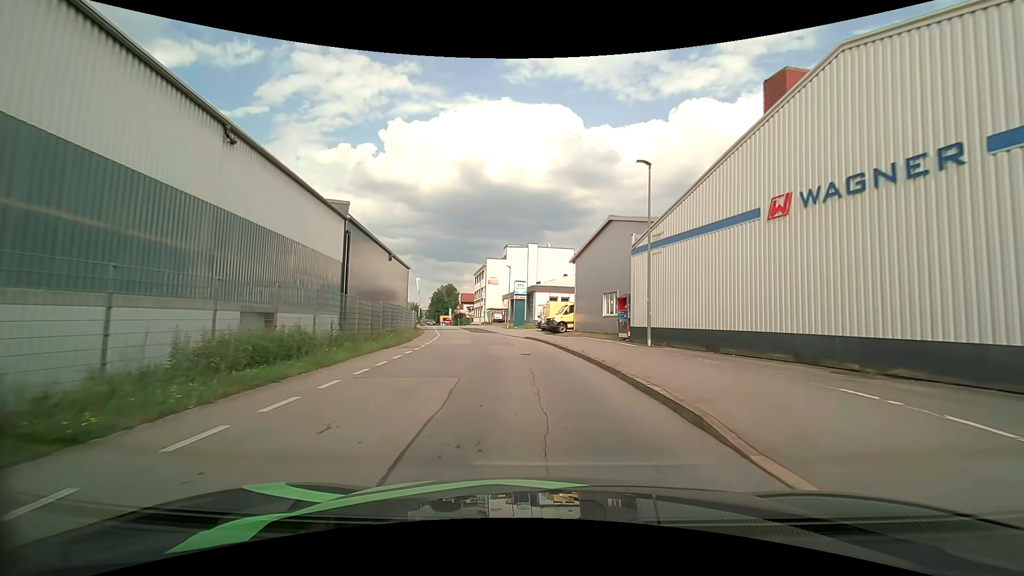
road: residential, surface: asphalt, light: Day
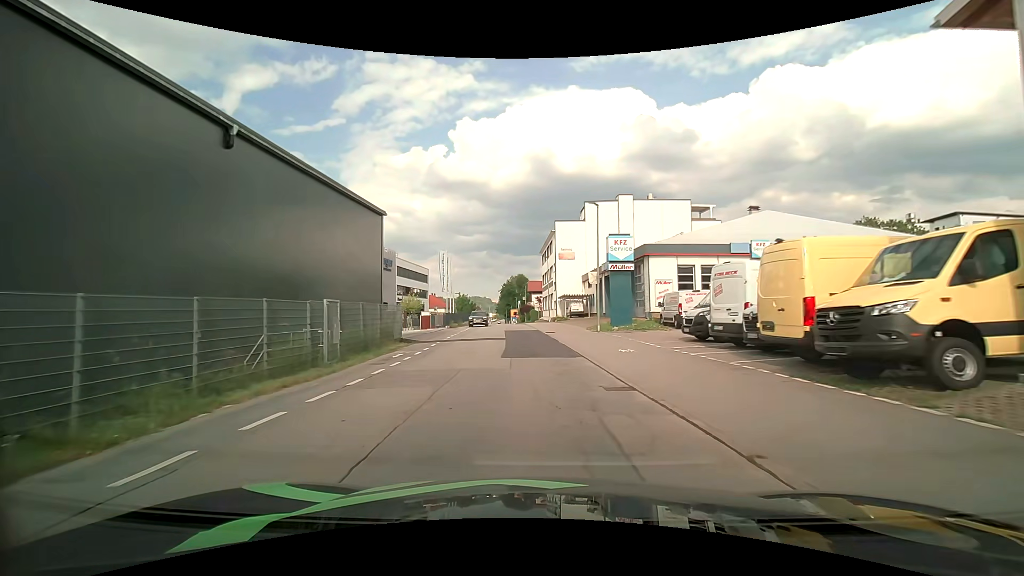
(-2.0, +31.8) m; -8°
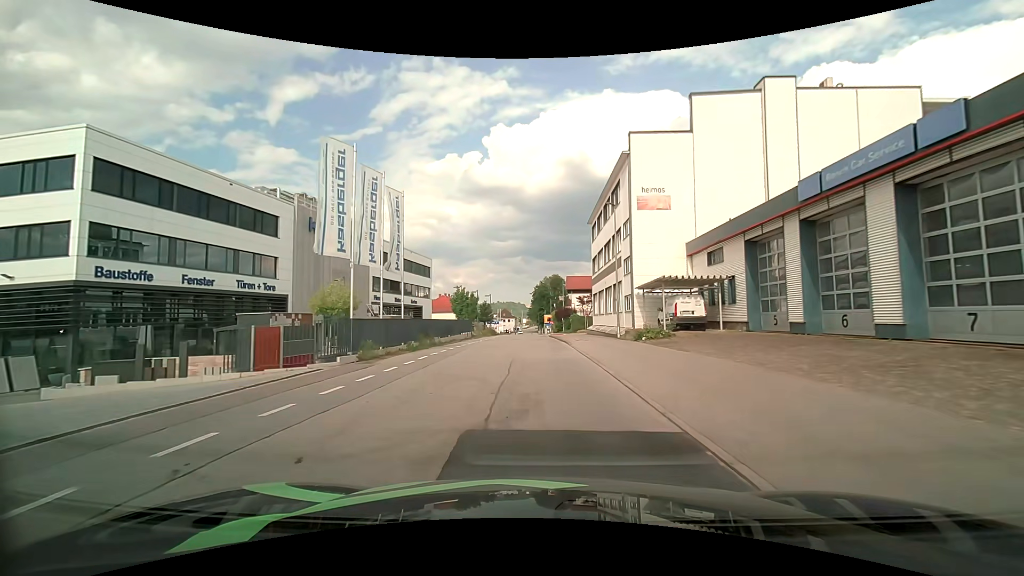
(-1.4, +31.7) m; -4°
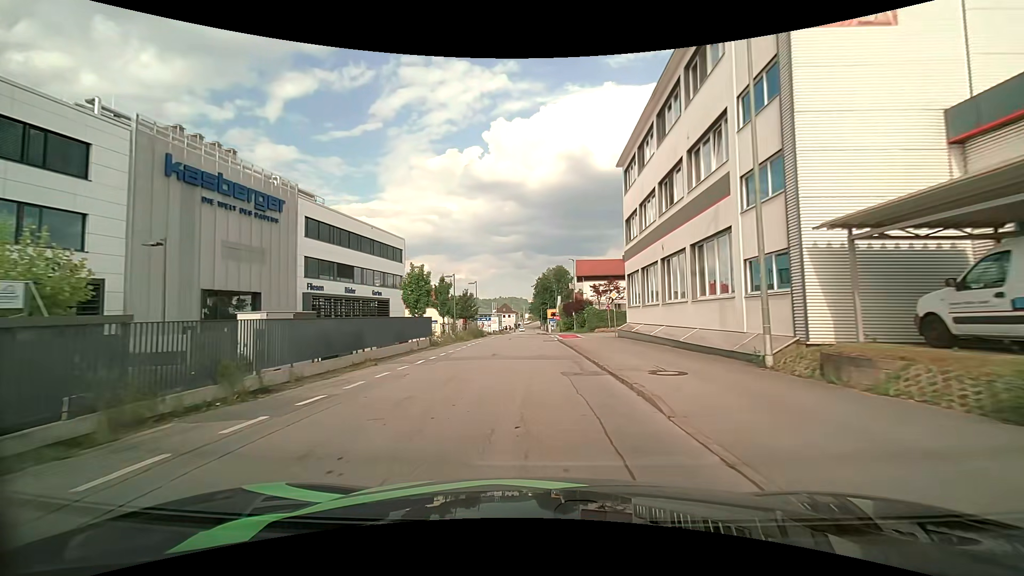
(-0.2, +19.0) m; 0°
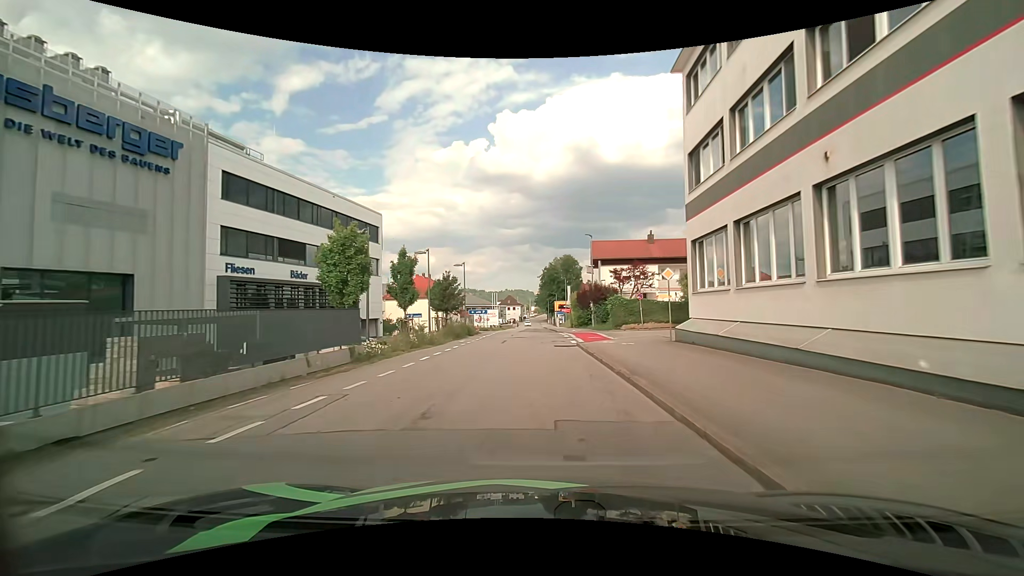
(-0.2, +12.7) m; -1°
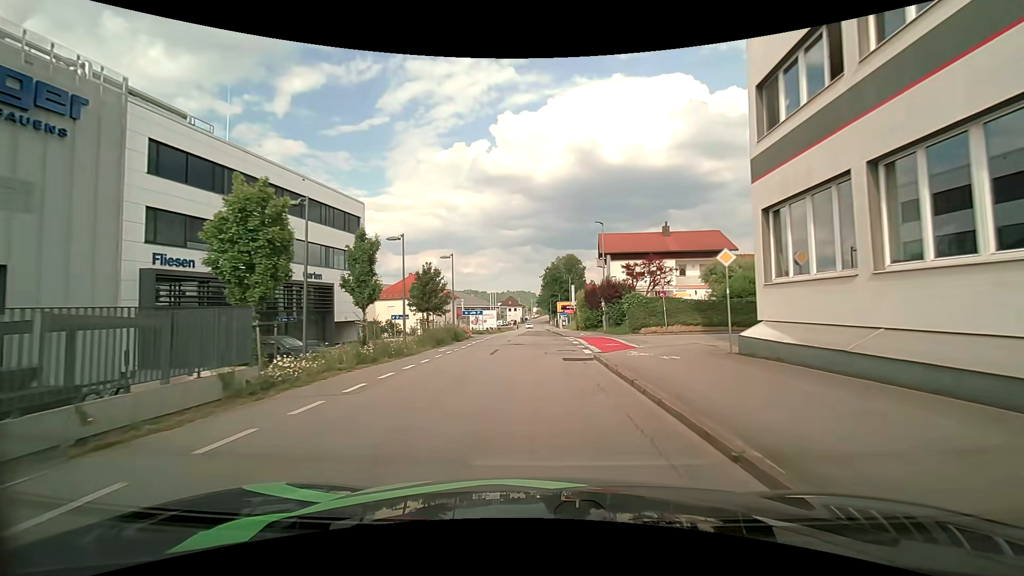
(0.0, +6.4) m; -1°
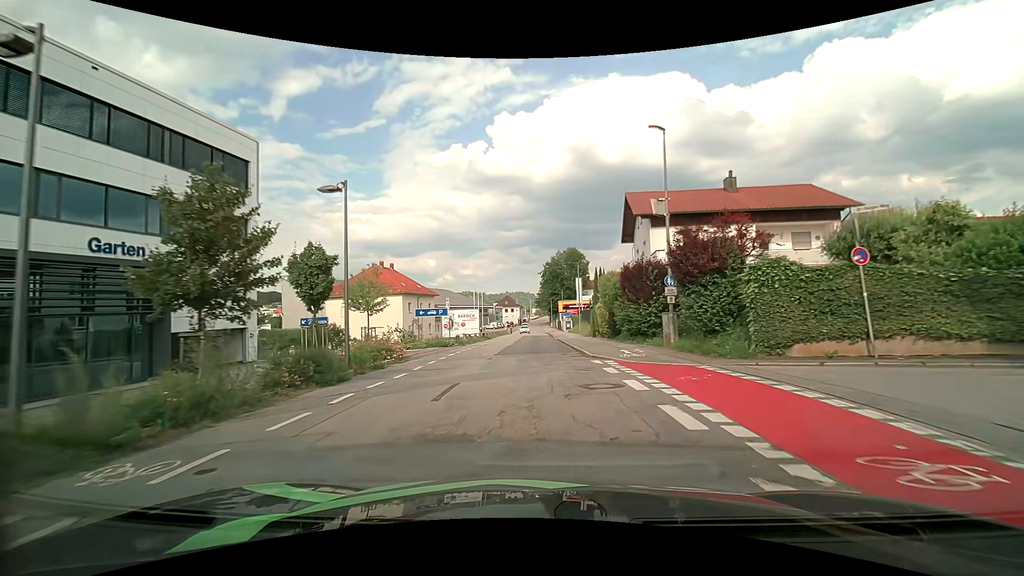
(+0.4, +18.8) m; +1°
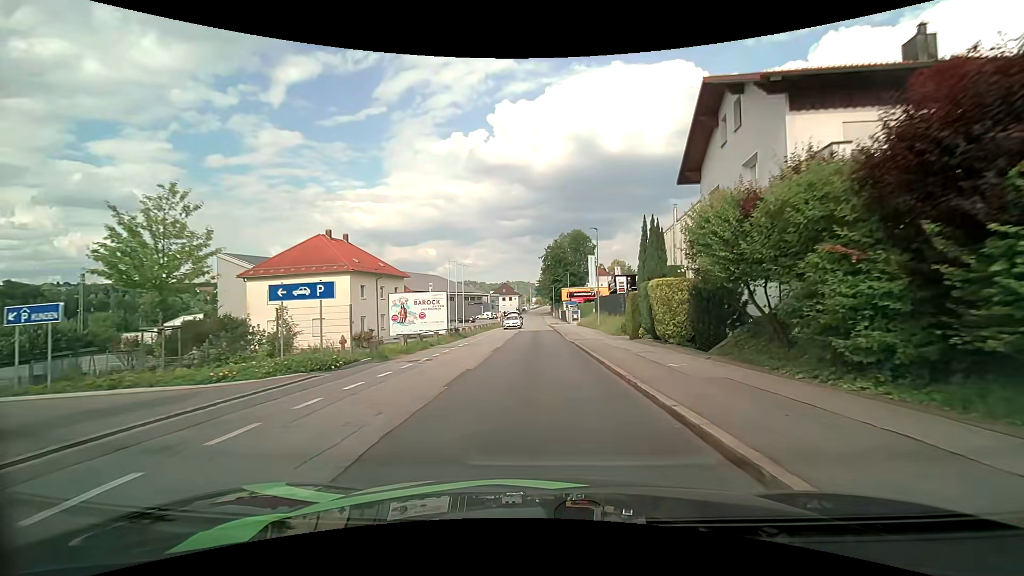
(-0.2, +17.3) m; 0°
(0, +10) (0, +20) (0, +30) (0, +40) (0, +50) (-1, +60) (-1, +70) (-1, +80) (-1, +90) (-1, +100) m
